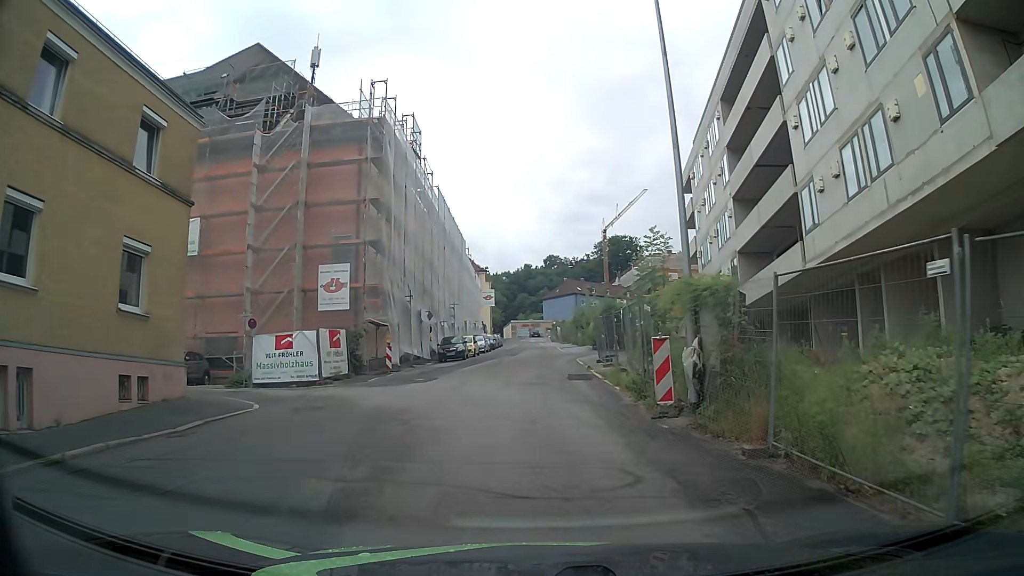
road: residential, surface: asphalt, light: Day
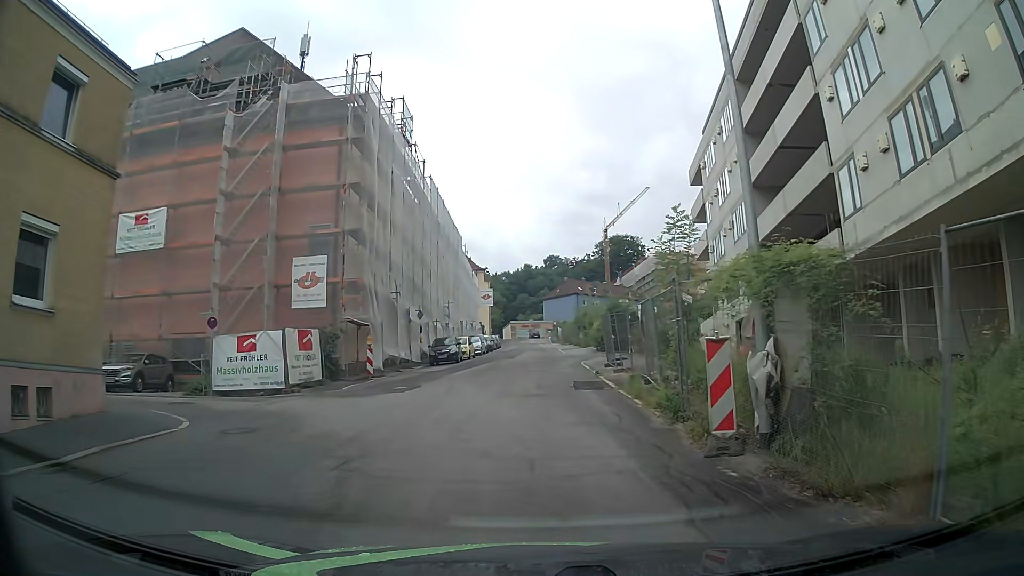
(0.0, +3.4) m; 0°
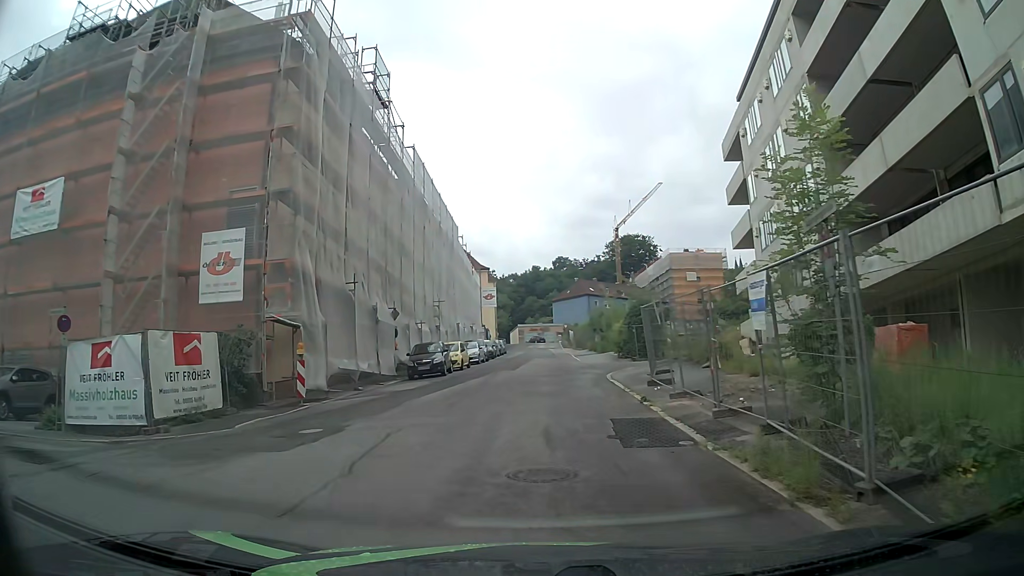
(0.0, +8.4) m; -1°
